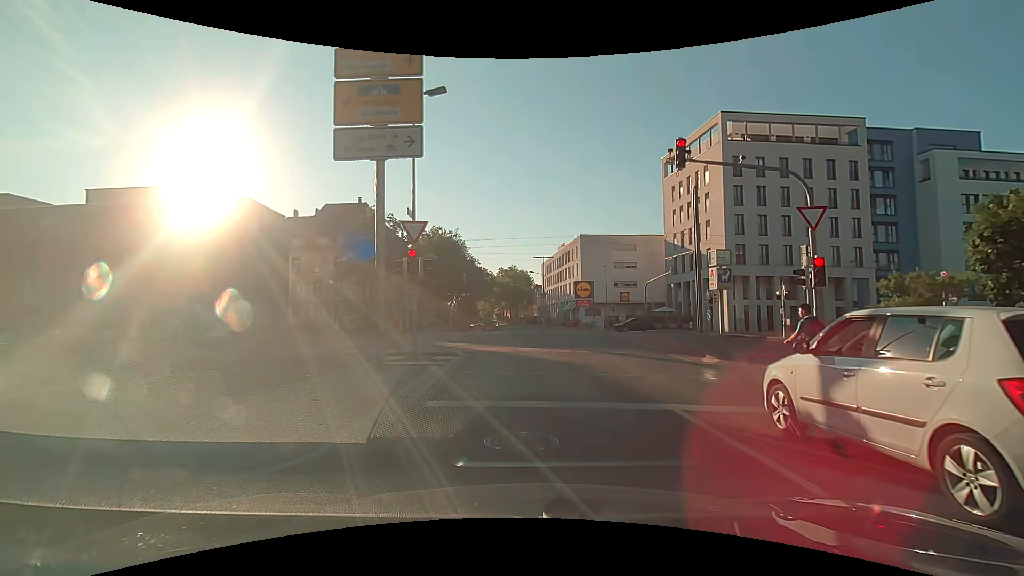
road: tertiary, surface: asphalt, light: Day
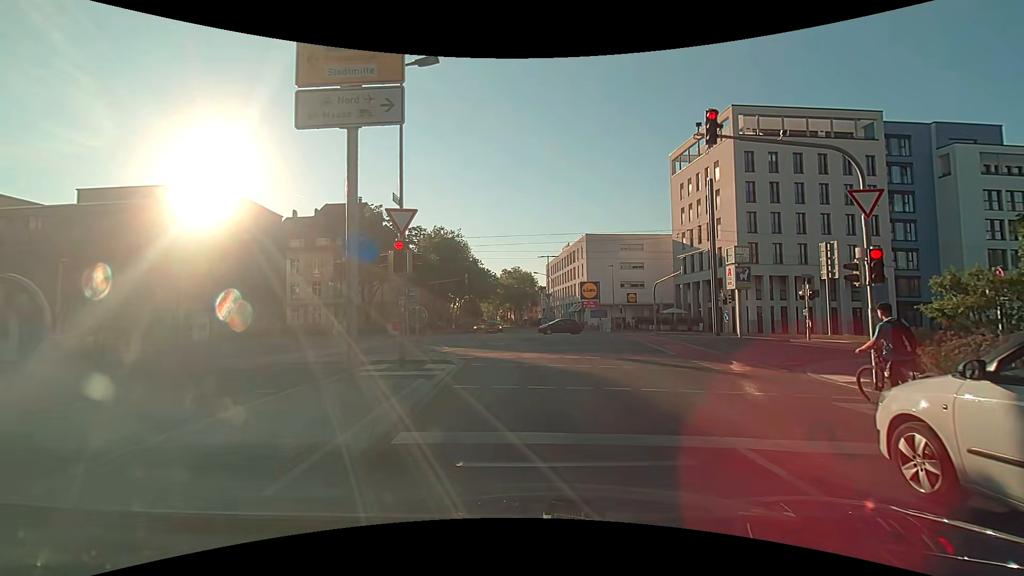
(0.0, +1.9) m; 0°
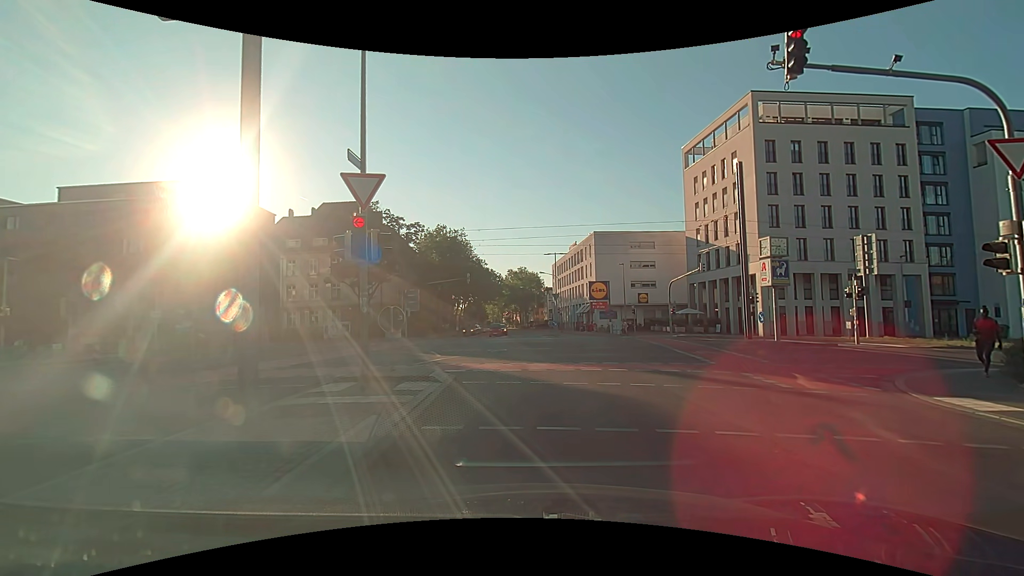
(-0.1, +3.2) m; -3°
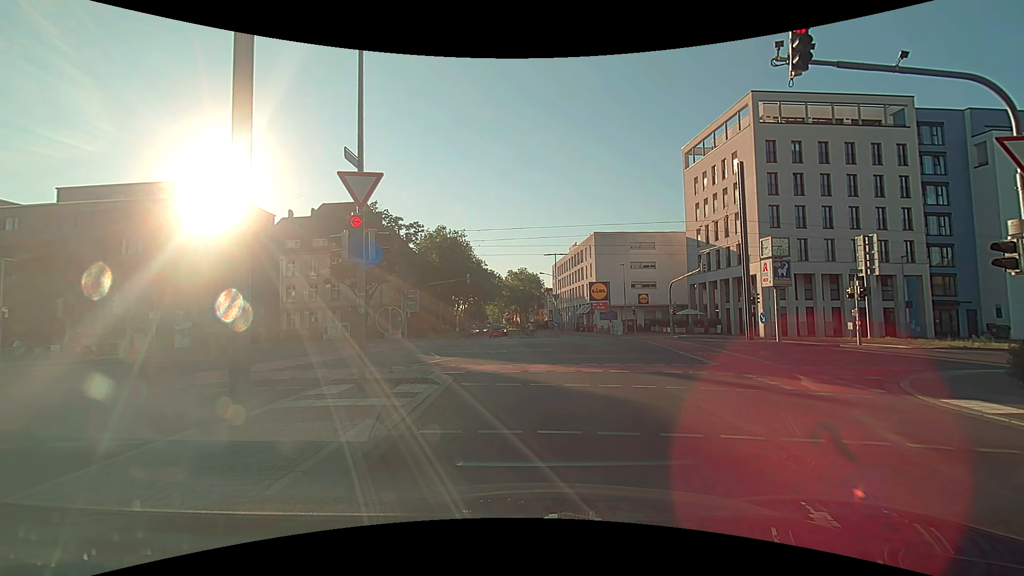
(0.0, +0.2) m; 0°
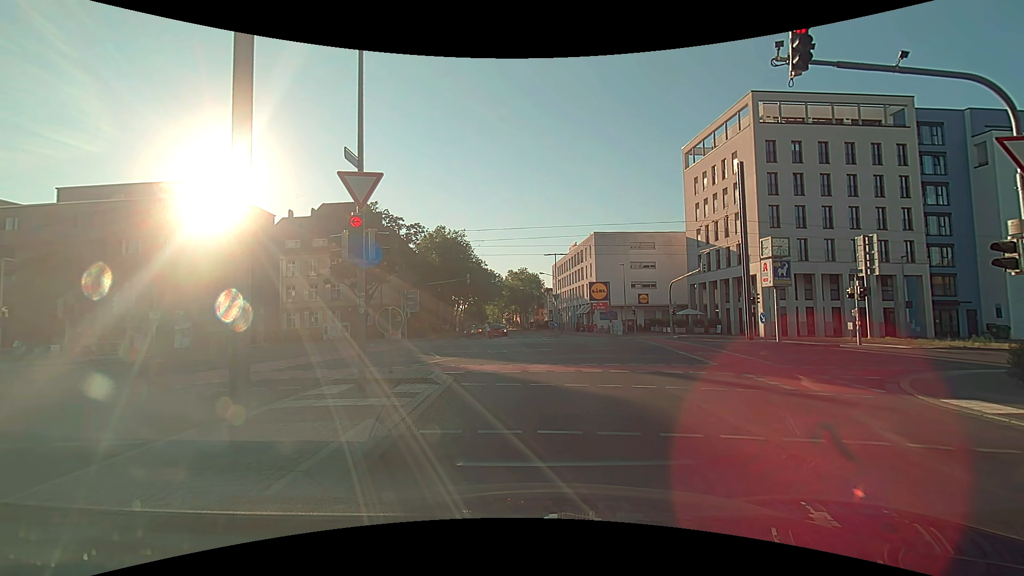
(0.0, 0.0) m; 0°
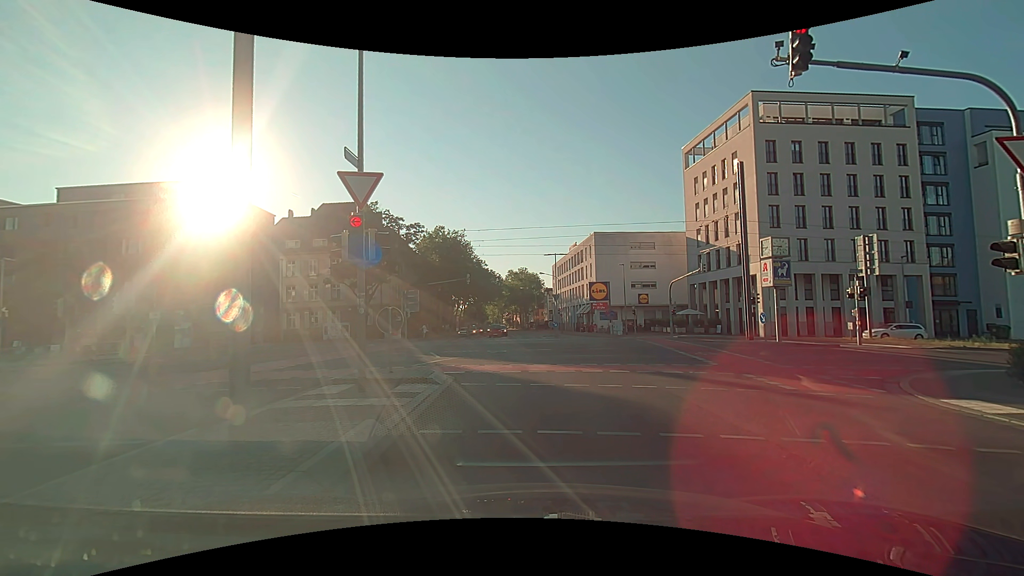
(0.0, 0.0) m; 0°
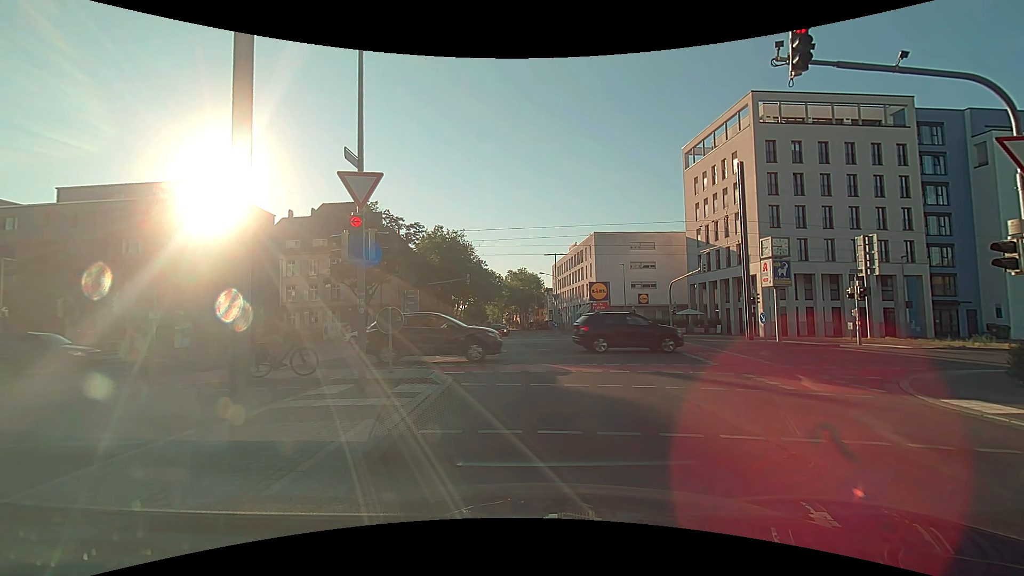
(0.0, 0.0) m; 0°
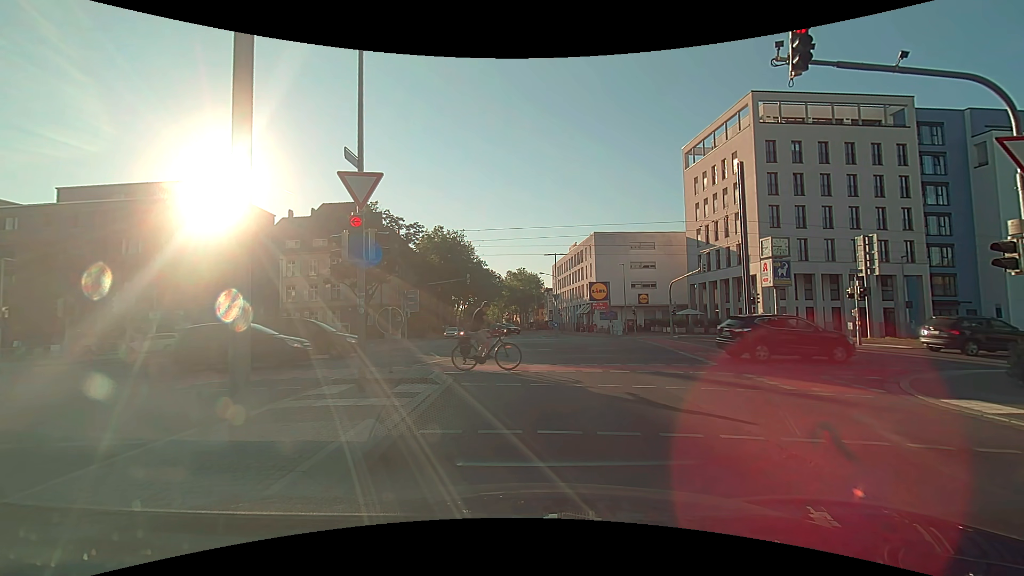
(0.0, 0.0) m; 0°
(0, +10) (-1, +20) (-4, +29) (-10, +38) (-19, +42) (-29, +42) (-39, +41) (-49, +41) (-59, +40) (-69, +39) m
